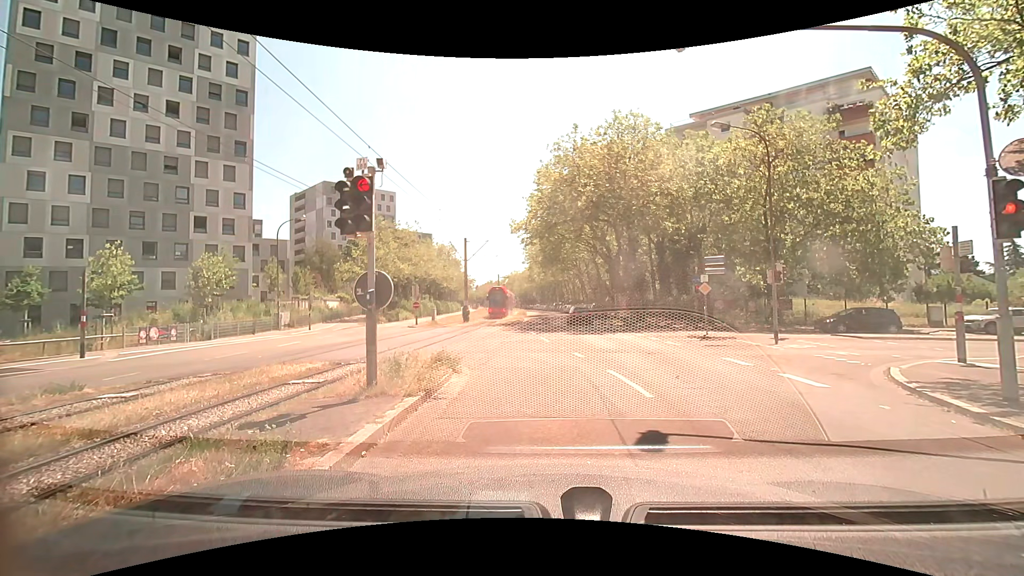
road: tertiary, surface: asphalt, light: Day
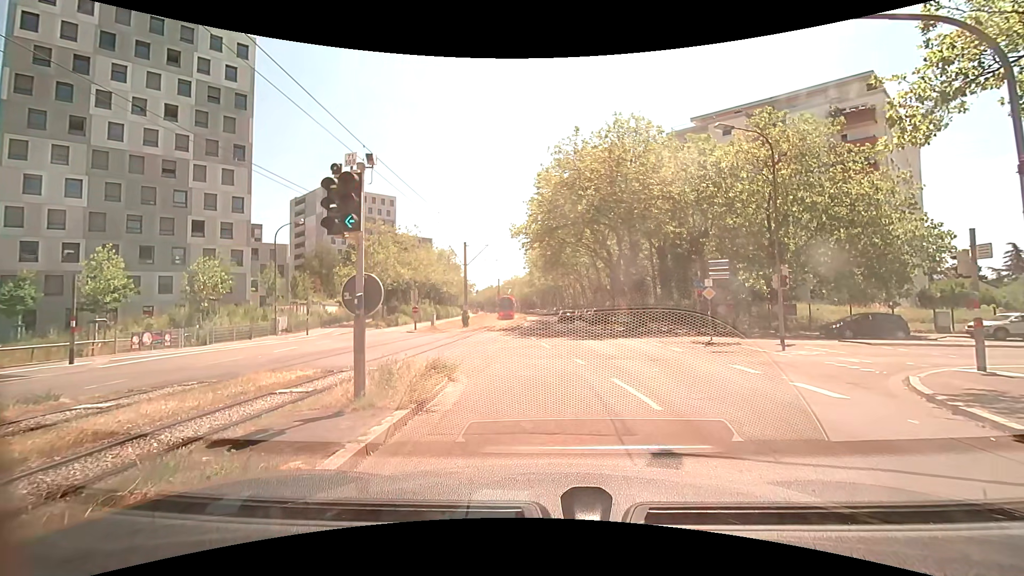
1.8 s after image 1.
(0.0, +0.6) m; 0°
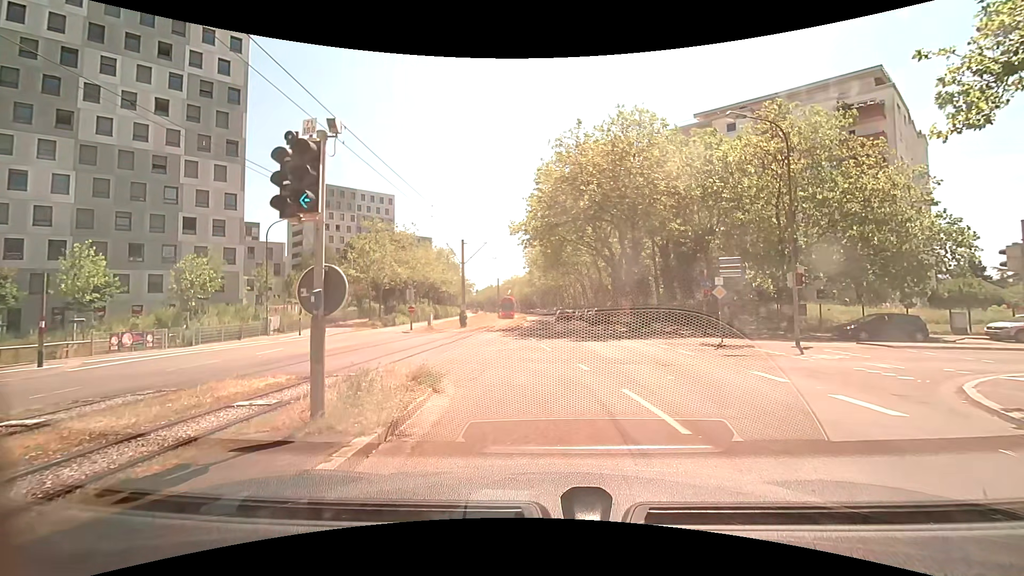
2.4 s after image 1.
(0.0, +1.4) m; +2°
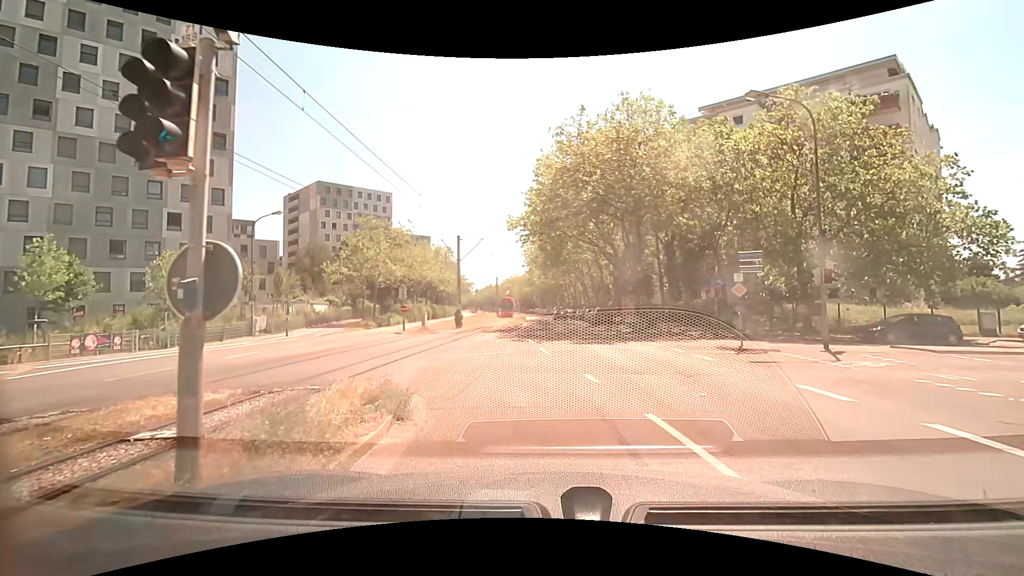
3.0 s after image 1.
(0.0, +2.2) m; 0°
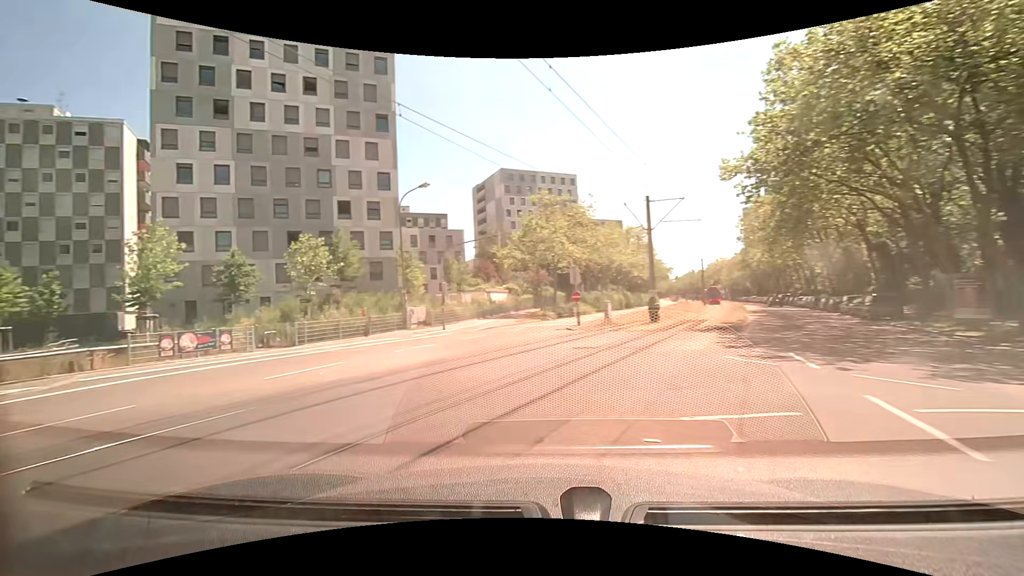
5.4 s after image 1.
(-0.9, +10.0) m; -26°
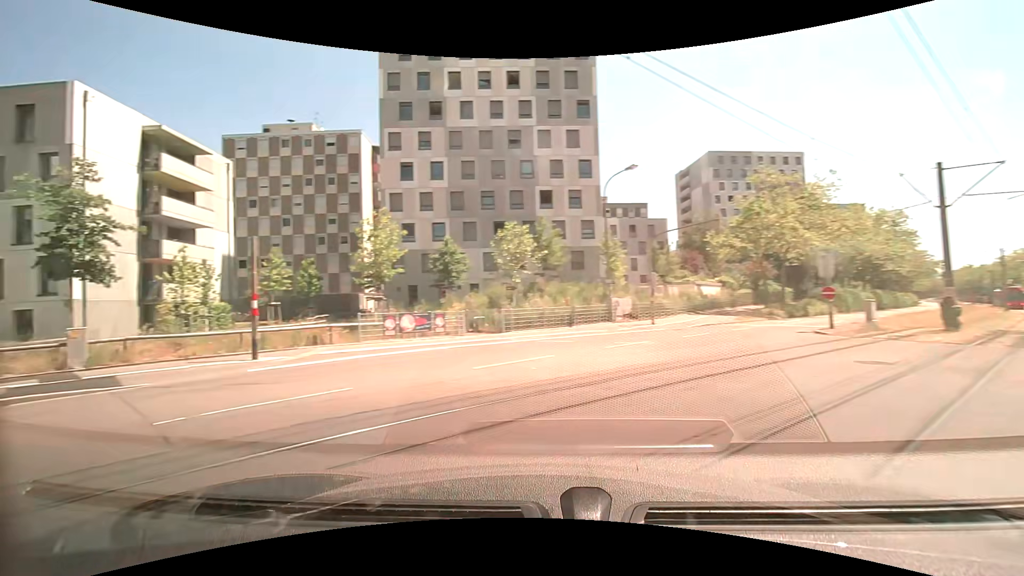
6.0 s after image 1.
(-0.4, +2.1) m; -24°
